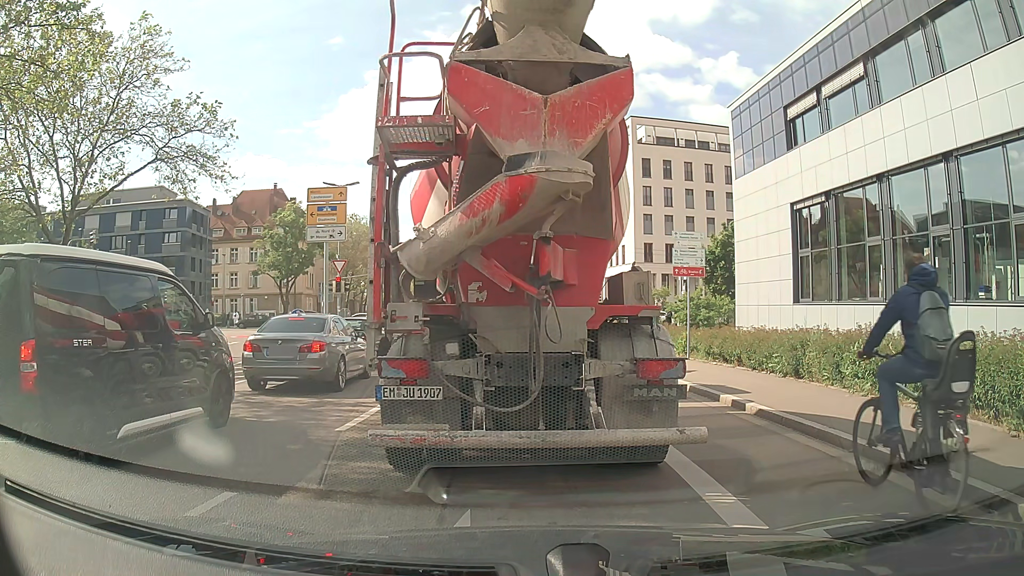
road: tertiary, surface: asphalt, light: Day
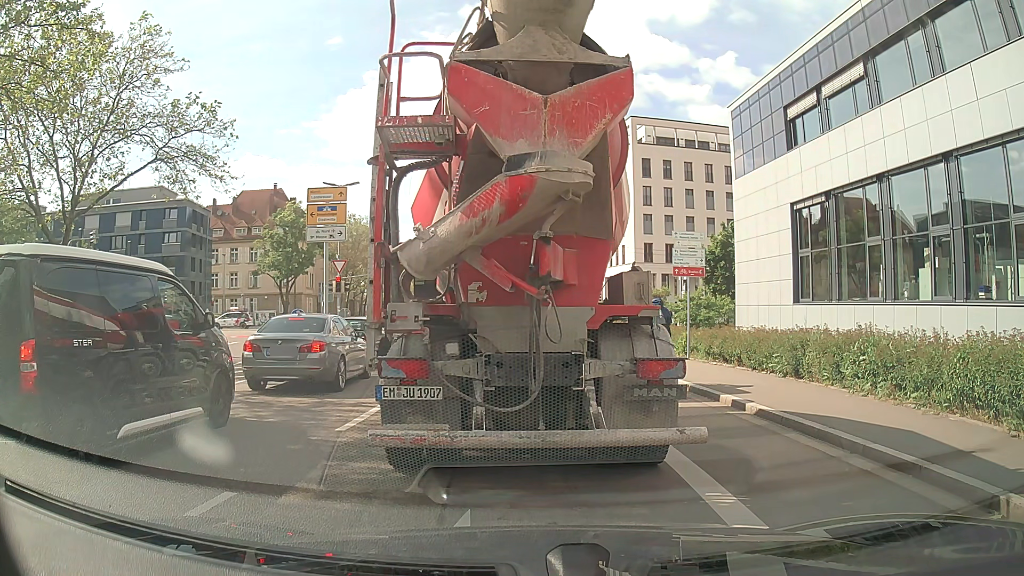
(0.0, 0.0) m; 0°
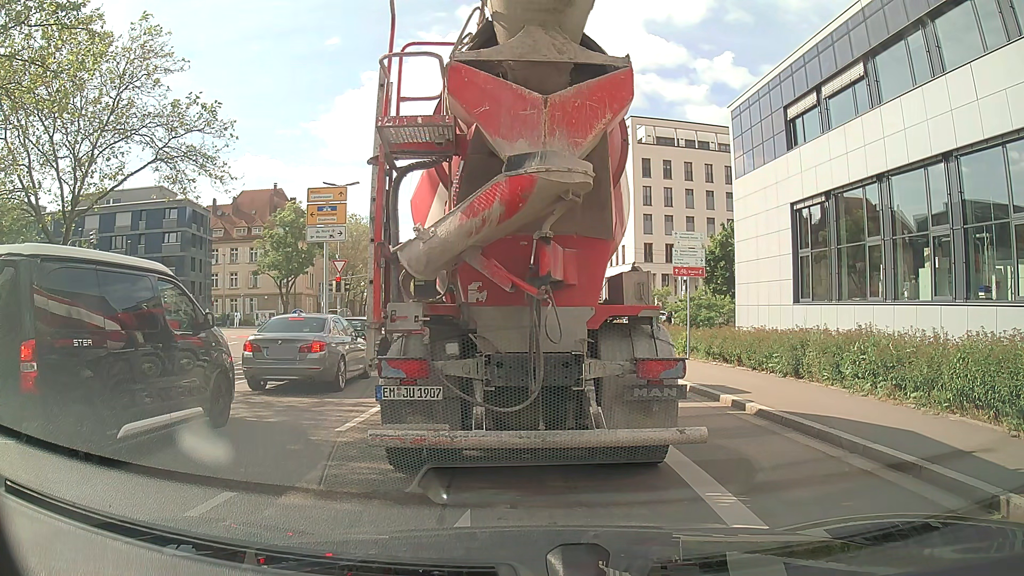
(0.0, 0.0) m; 0°
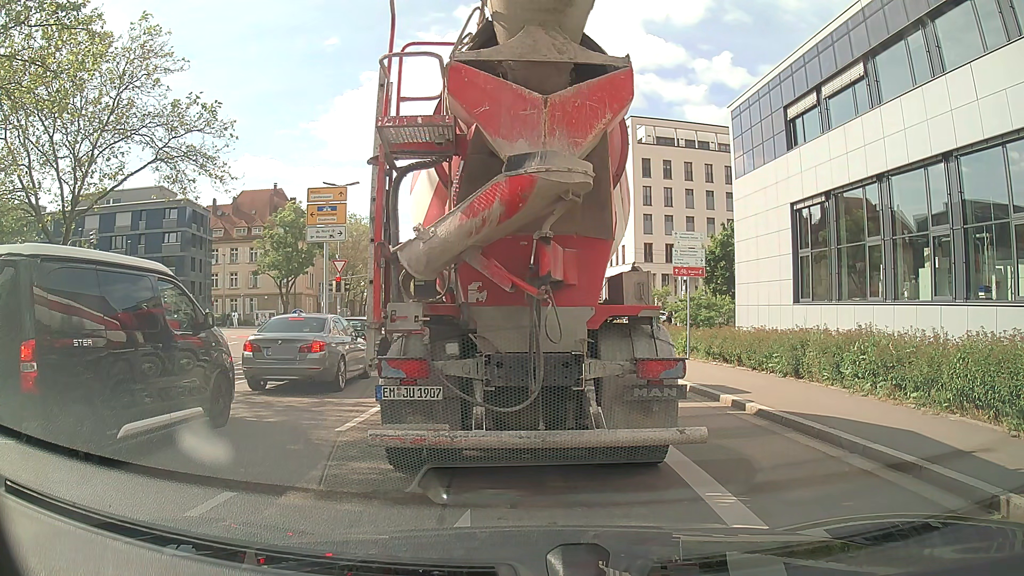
(0.0, 0.0) m; 0°
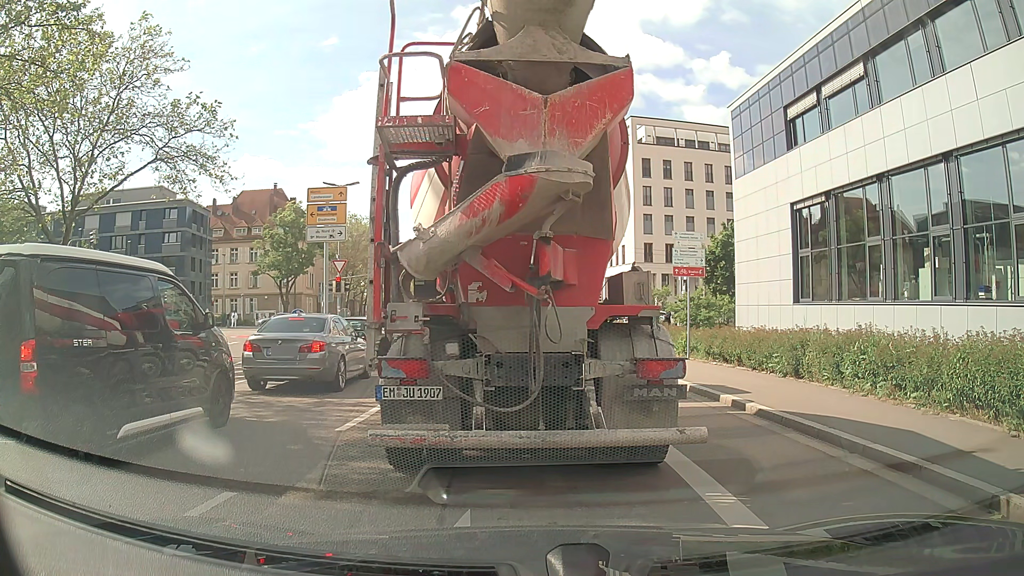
(0.0, 0.0) m; 0°
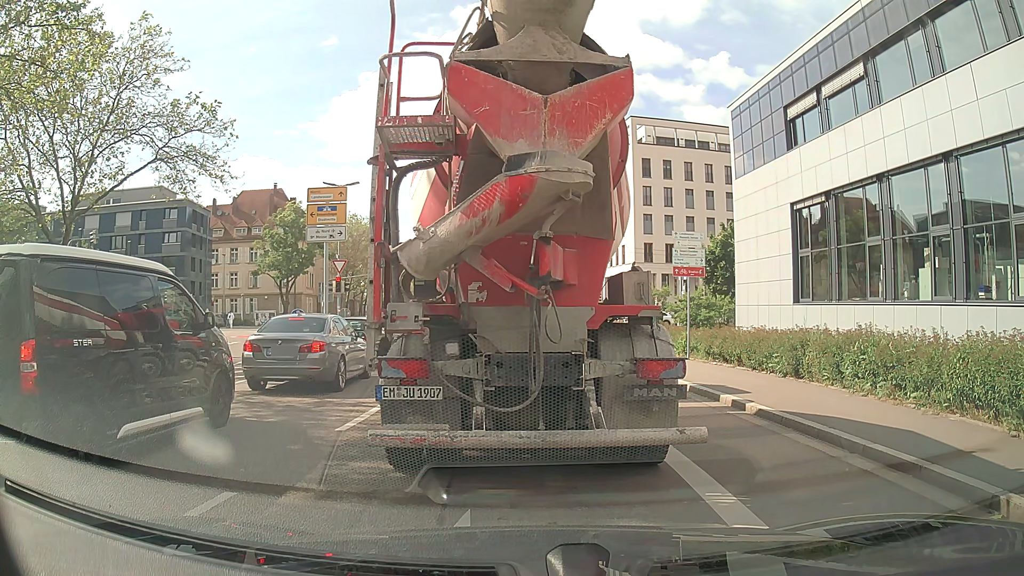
(0.0, 0.0) m; 0°
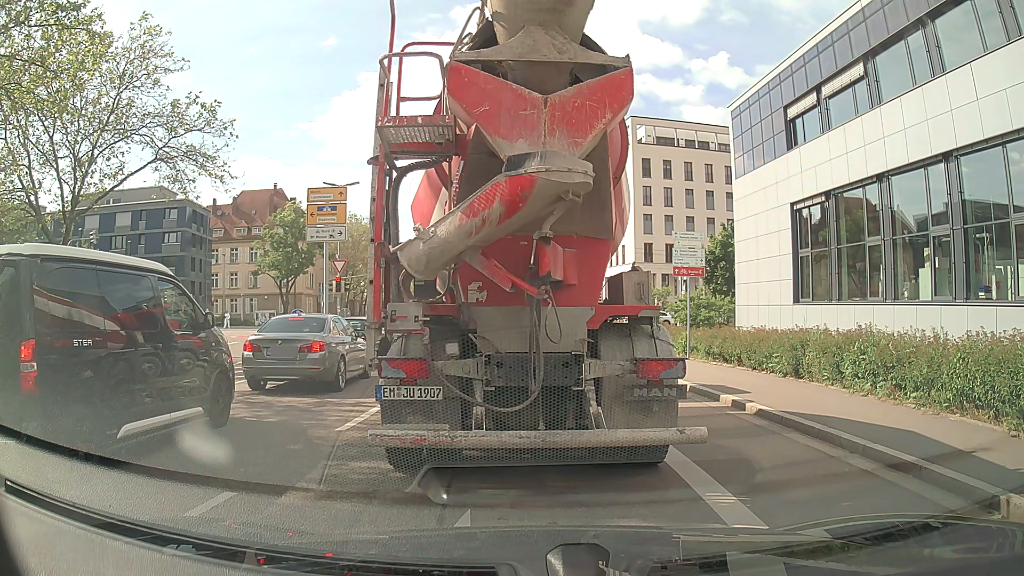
(0.0, 0.0) m; 0°
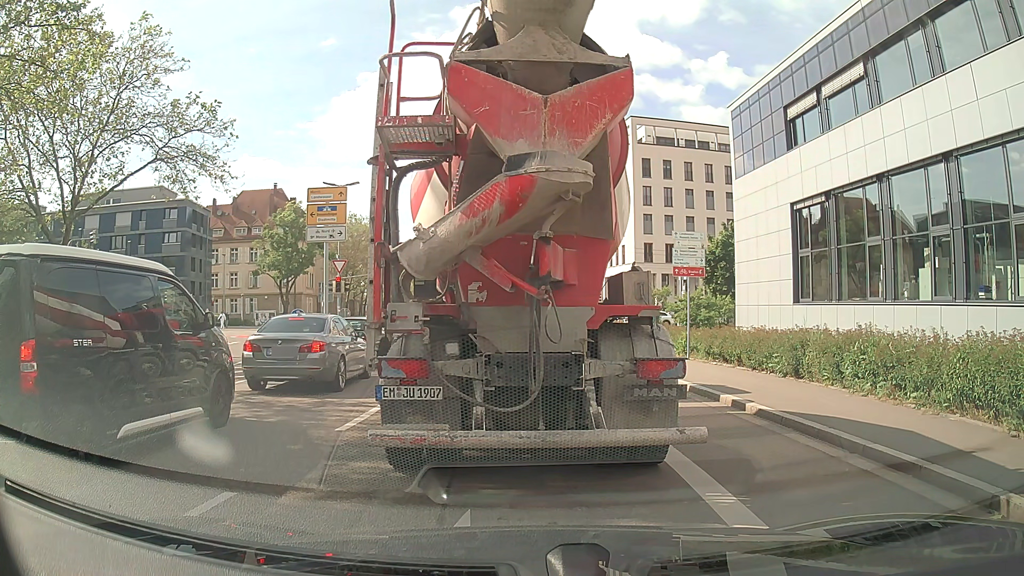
(0.0, 0.0) m; 0°
